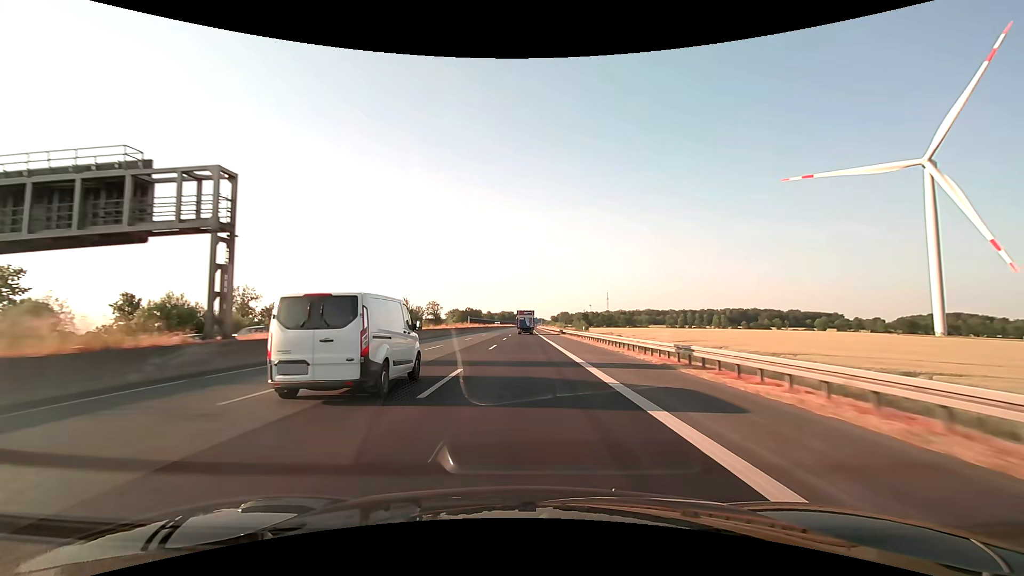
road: motorway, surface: asphalt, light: Day
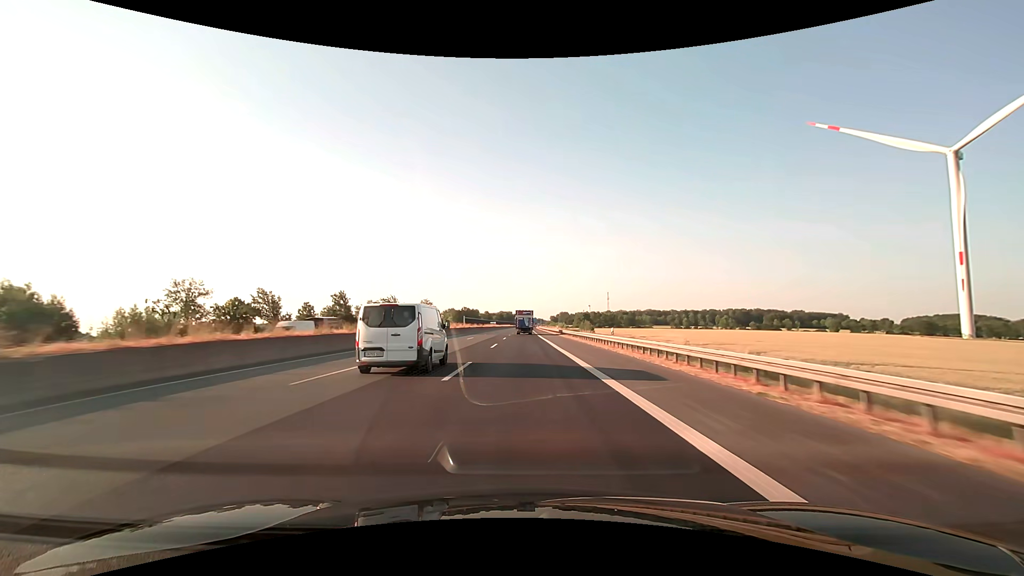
(0.0, +15.8) m; 0°
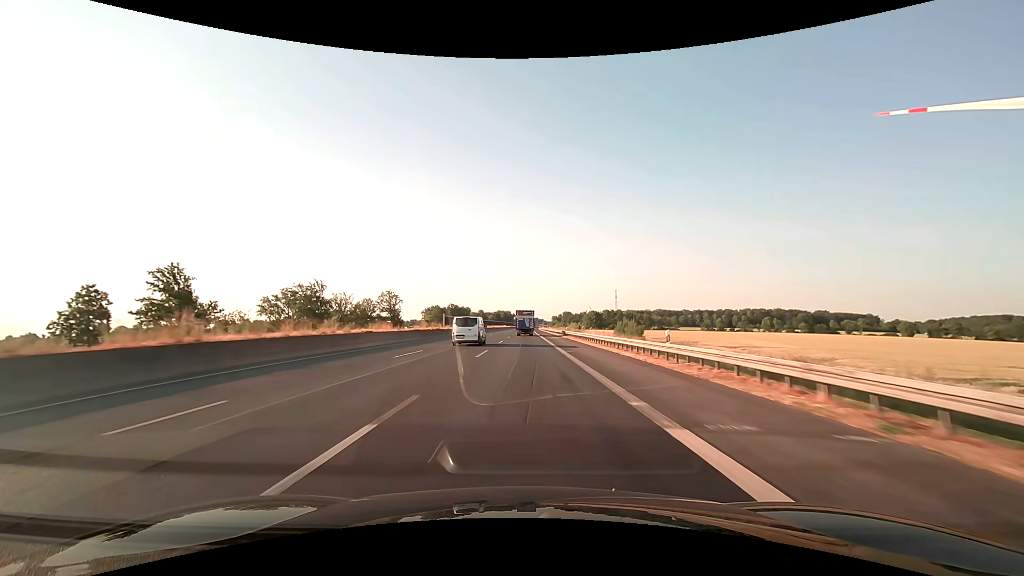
(0.0, +63.2) m; 0°
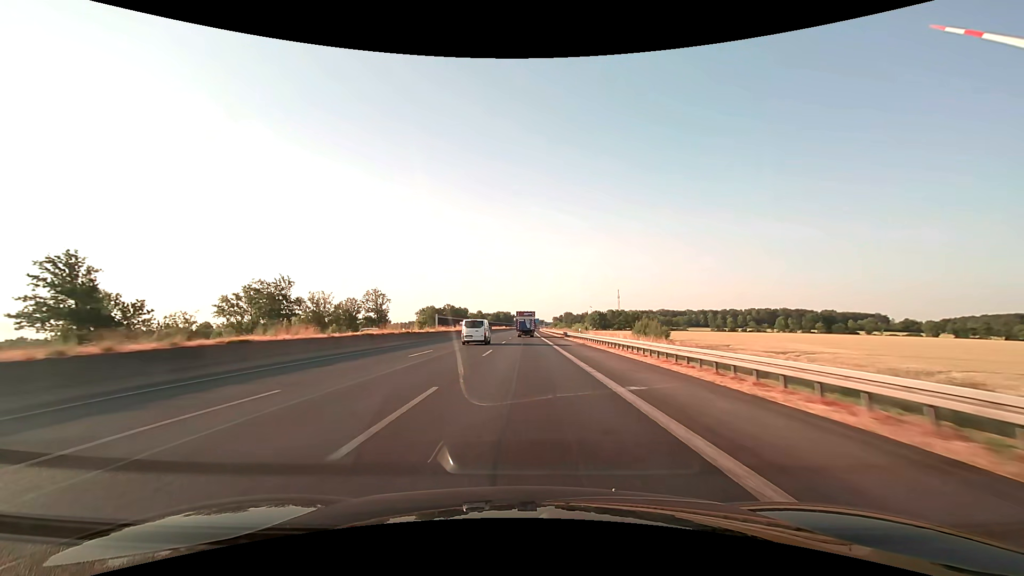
(0.0, +15.8) m; 0°
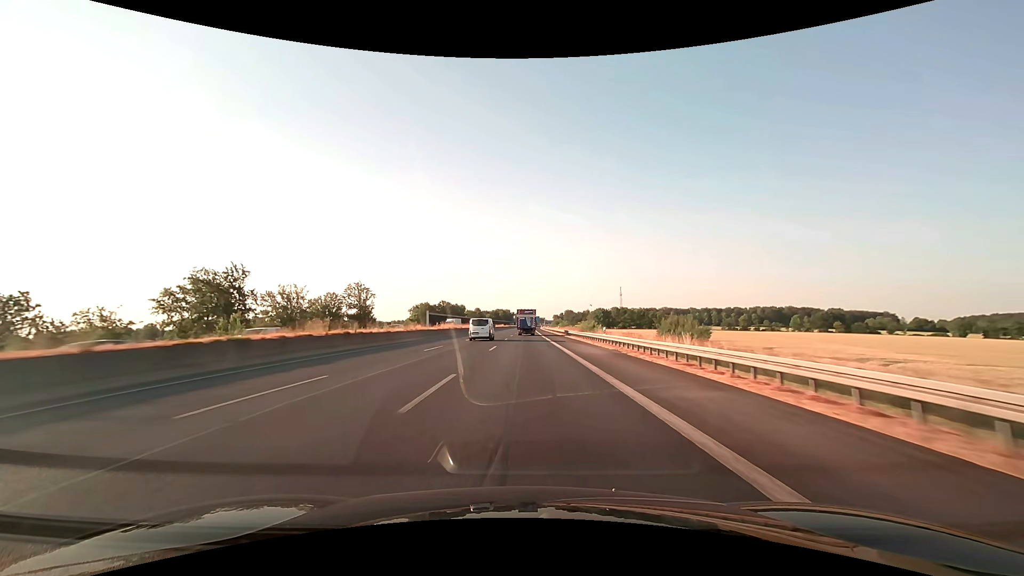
(0.0, +15.8) m; 0°
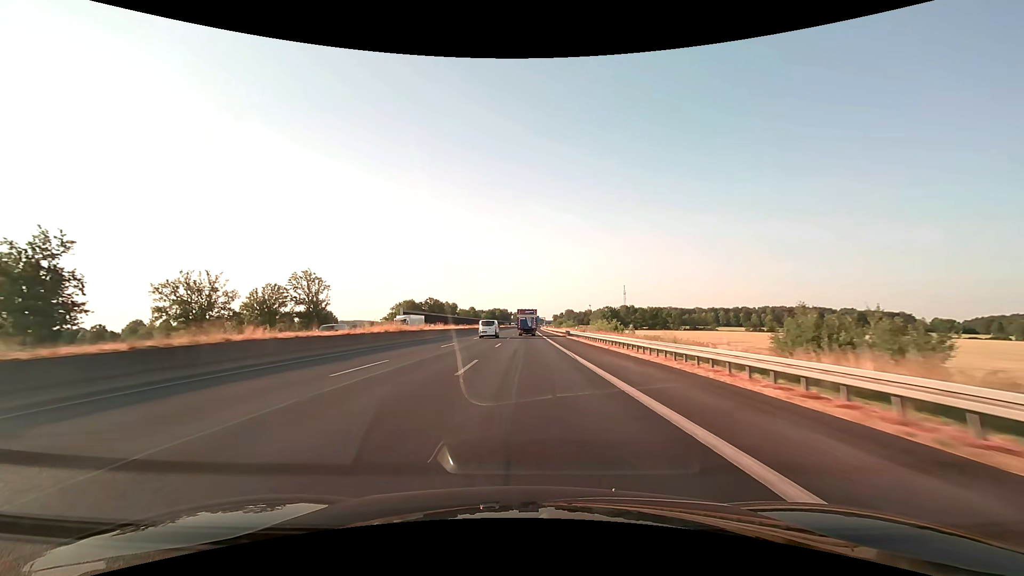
(+0.1, +31.6) m; 0°
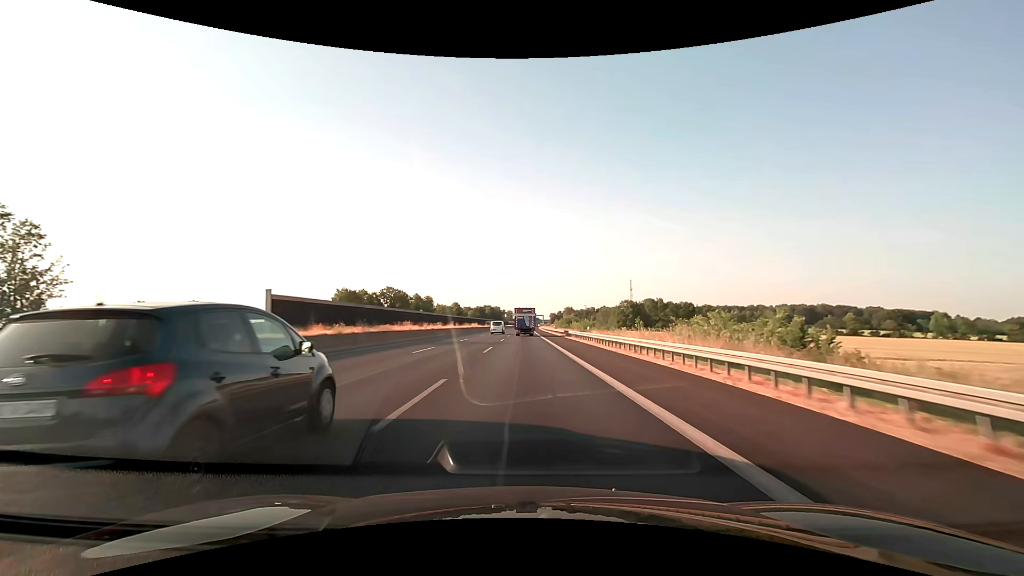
(+0.3, +63.2) m; +1°
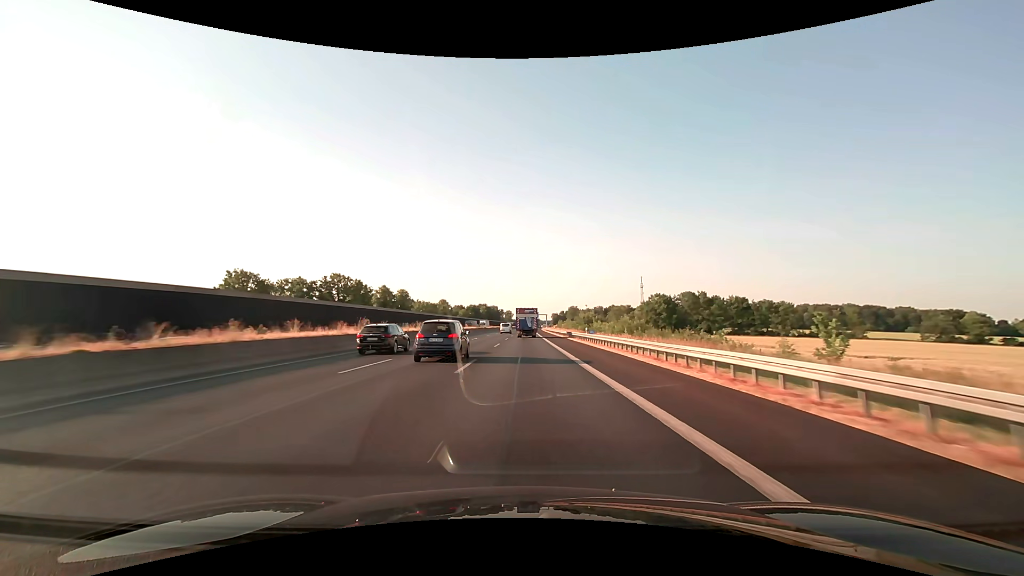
(0.0, +47.4) m; 0°
(0, +10) (0, +20) (0, +30) (0, +40) (0, +50) (0, +60) (0, +70) (0, +80) (0, +90) (0, +100) m
